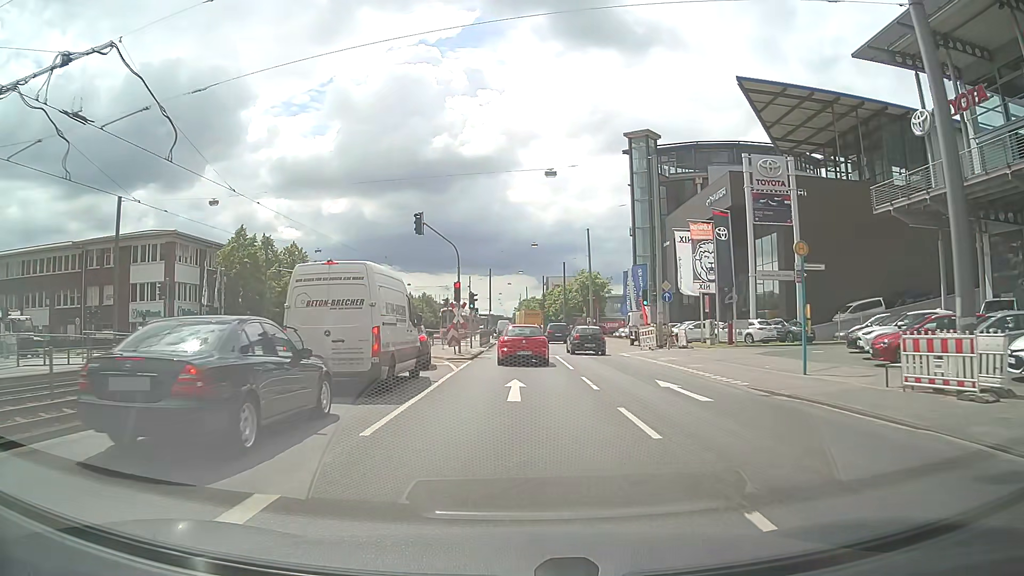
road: primary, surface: asphalt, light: Day
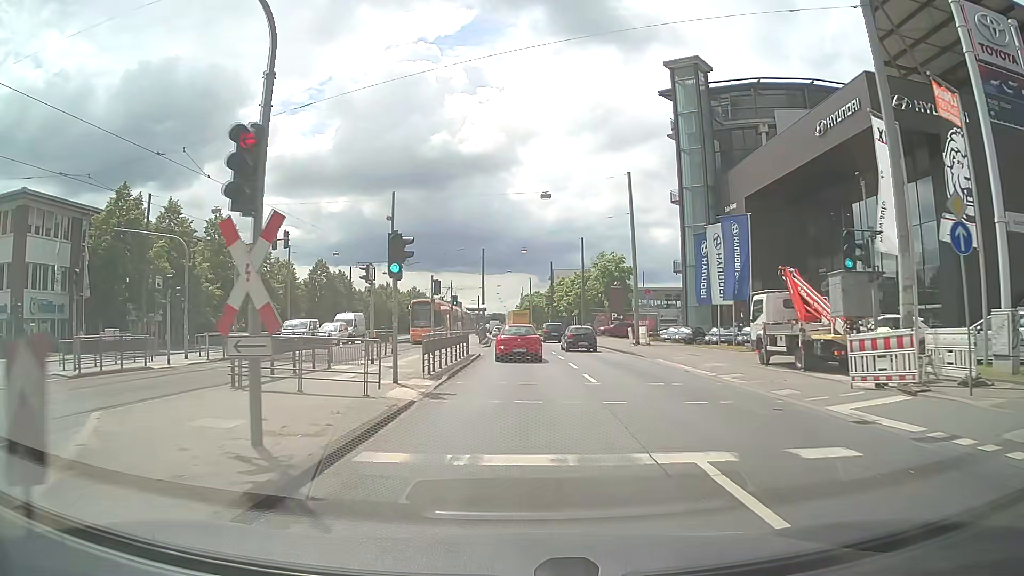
(-0.2, +24.7) m; -1°
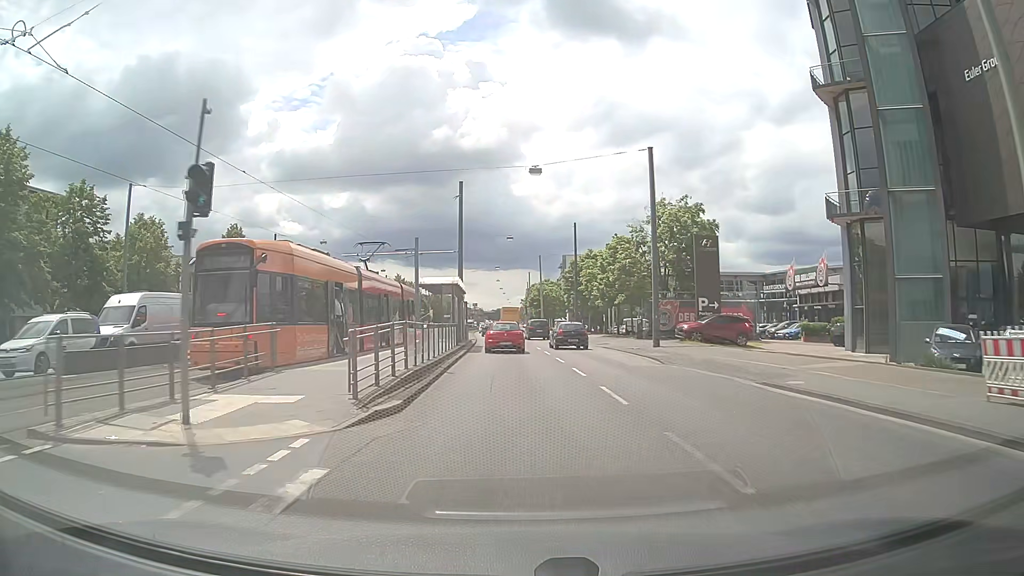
(0.0, +35.0) m; -1°
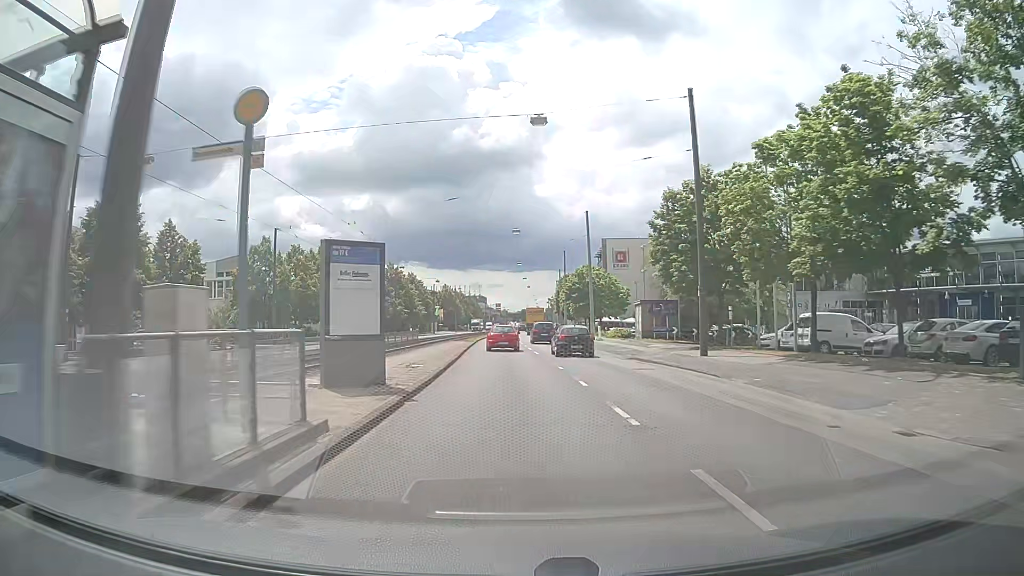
(-0.3, +38.1) m; -2°
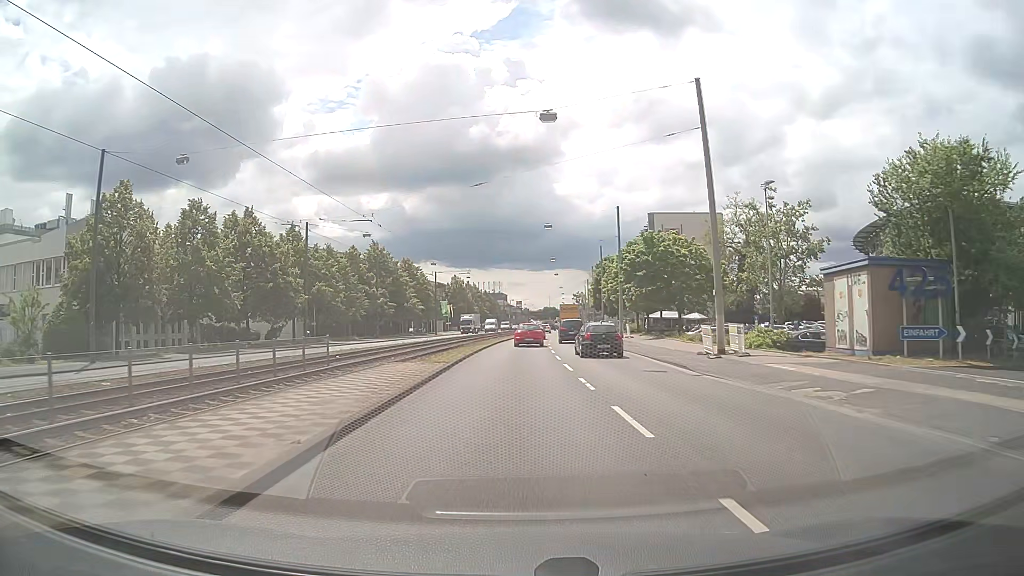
(-0.5, +31.2) m; -2°
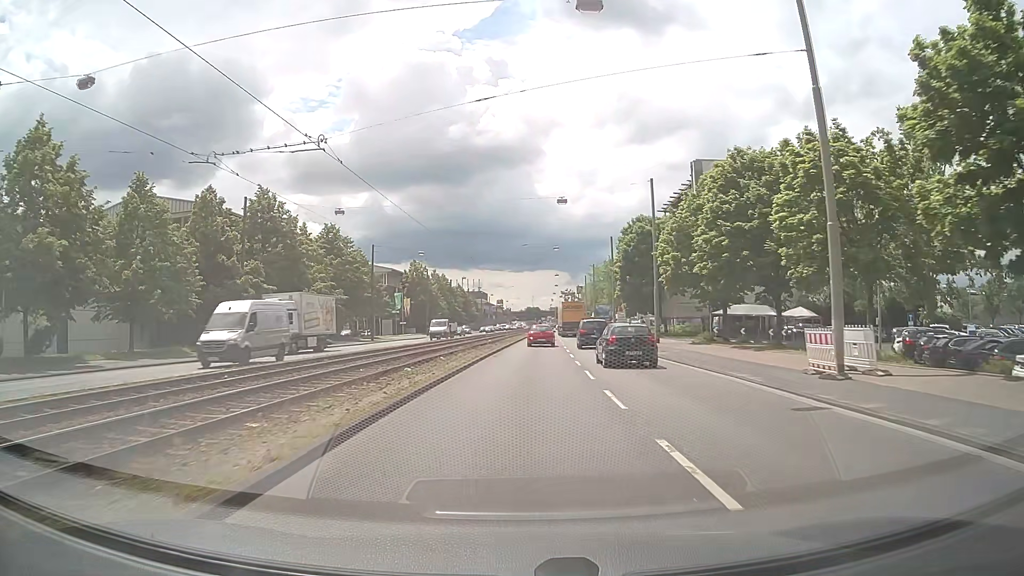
(+0.1, +39.5) m; +1°
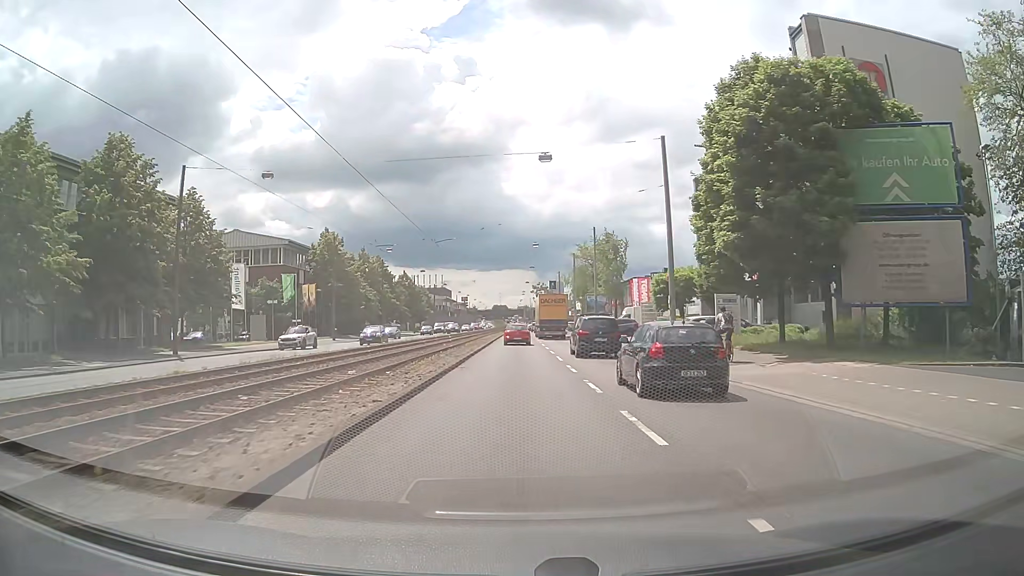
(+1.2, +39.5) m; +3°
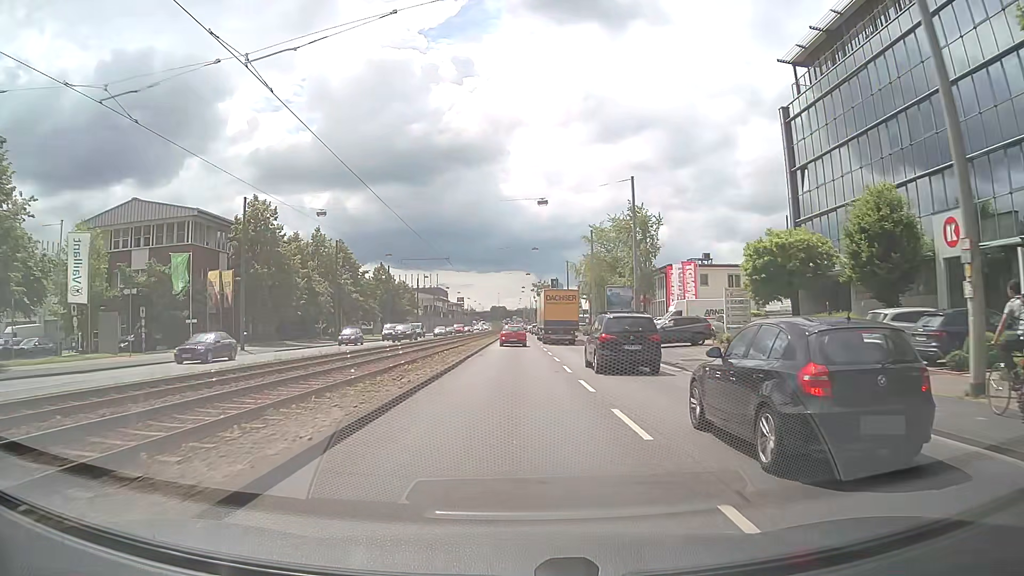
(+0.1, +23.7) m; 0°
(0, +10) (0, +20) (0, +30) (0, +40) (0, +50) (0, +60) (0, +70) (0, +80) (0, +90) (0, +100) m
